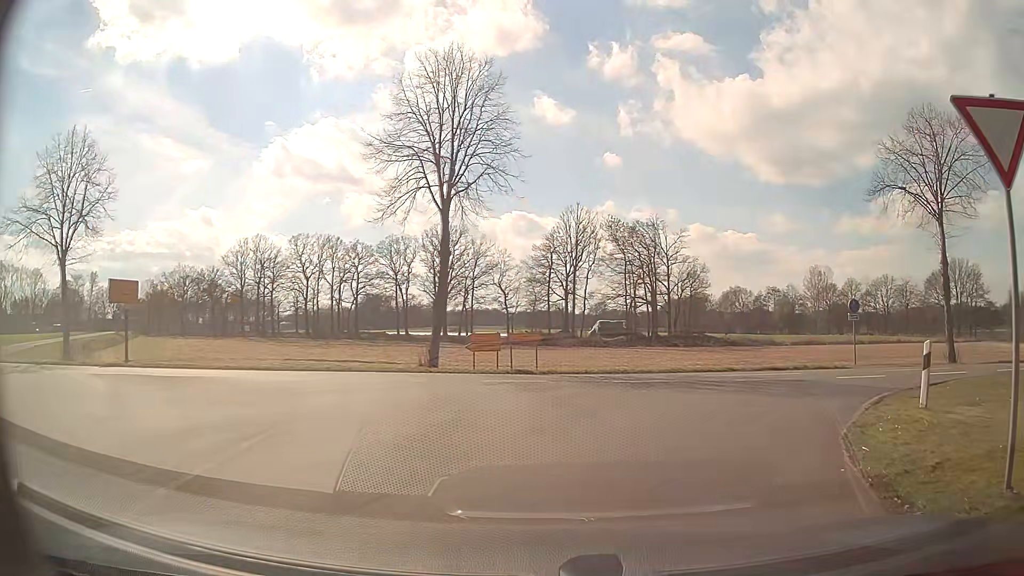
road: residential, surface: asphalt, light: Day
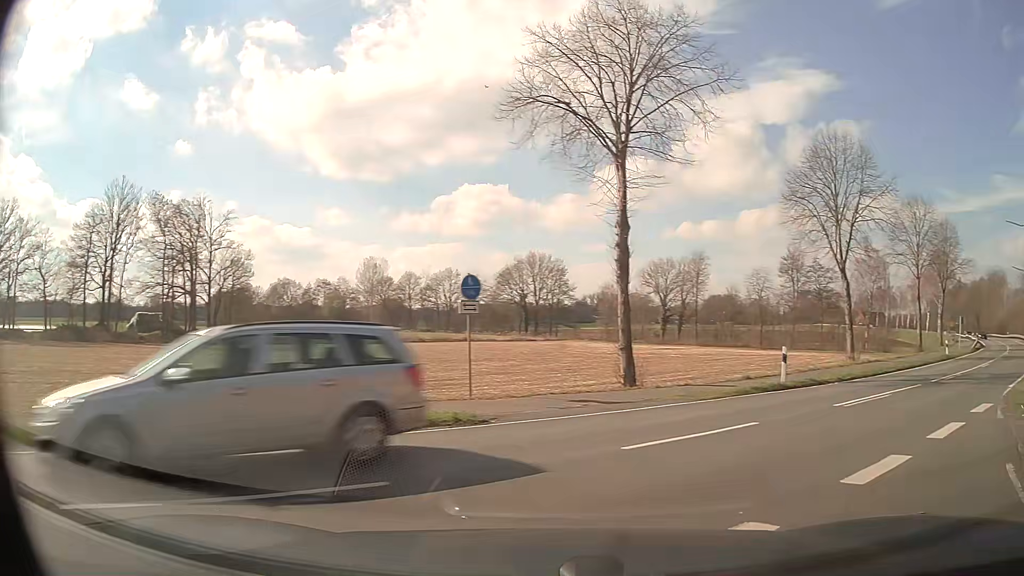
(+3.9, +13.9) m; +38°
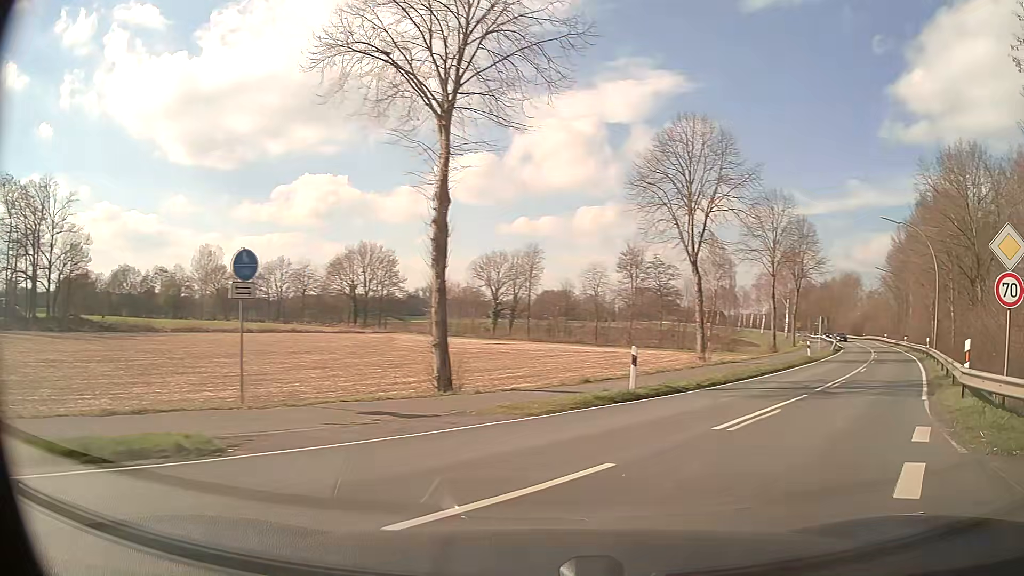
(+0.4, +3.6) m; +14°
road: secondary
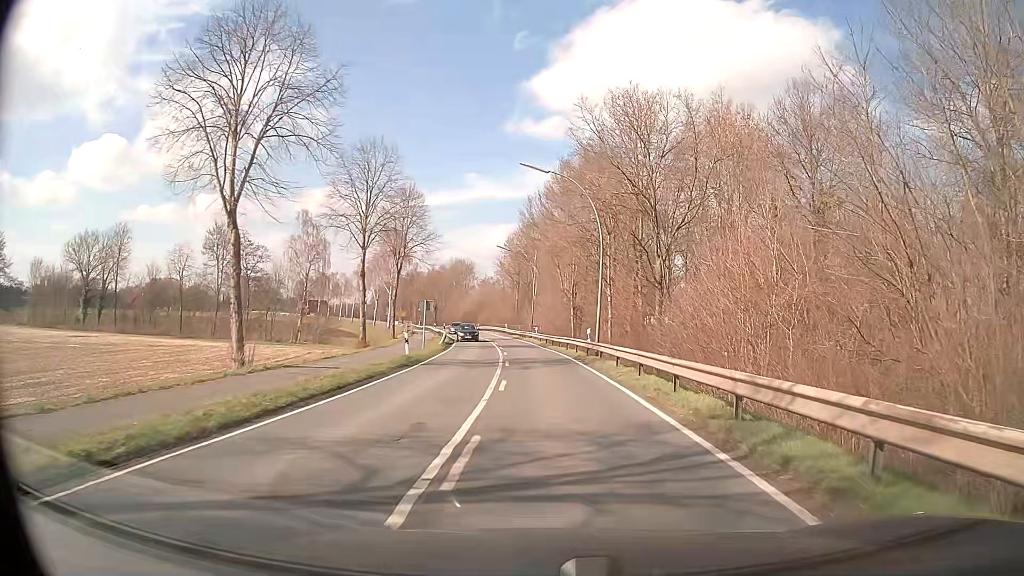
(+4.5, +12.2) m; +33°
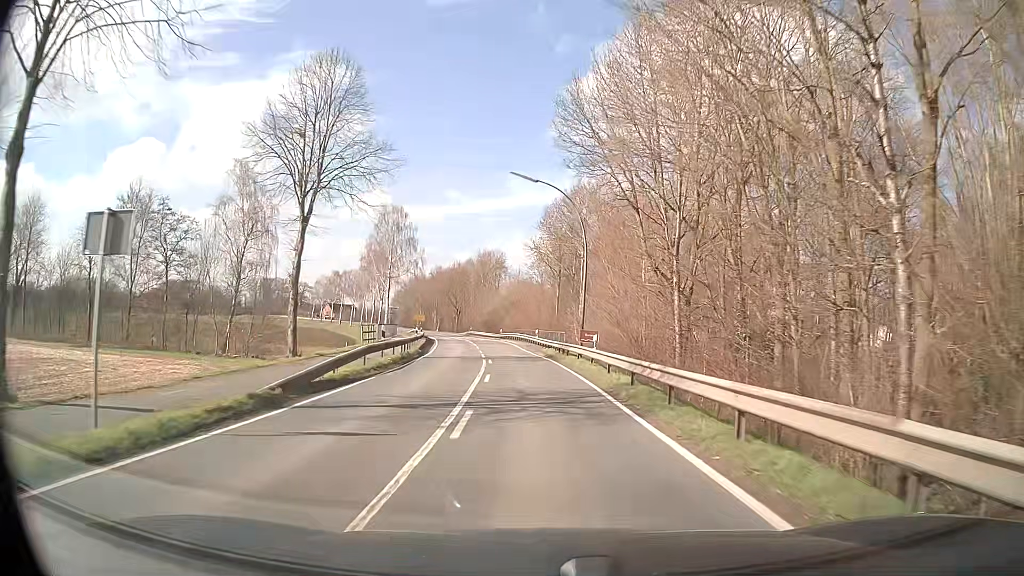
(-0.8, +34.1) m; -4°
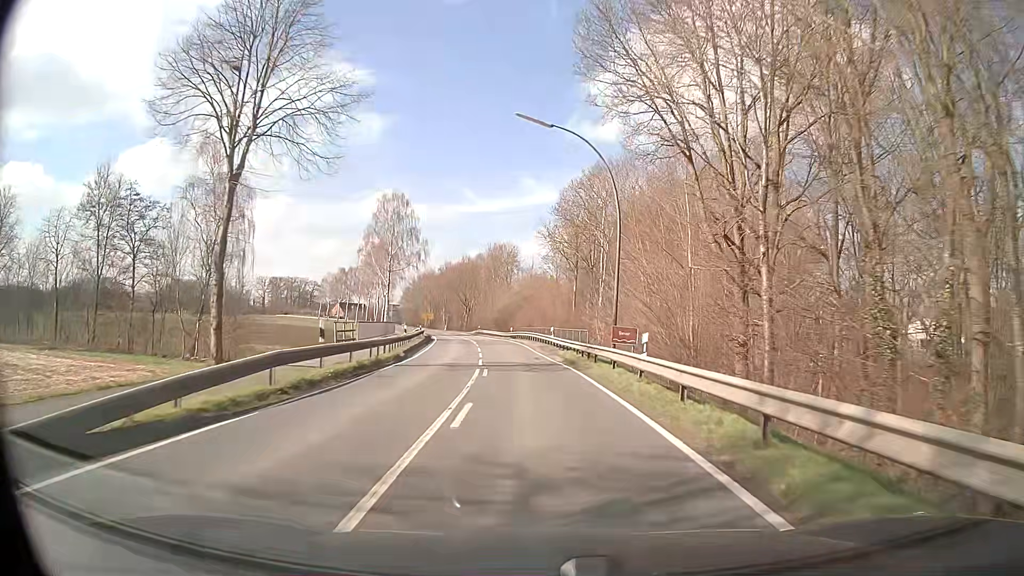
(-0.1, +9.0) m; -1°
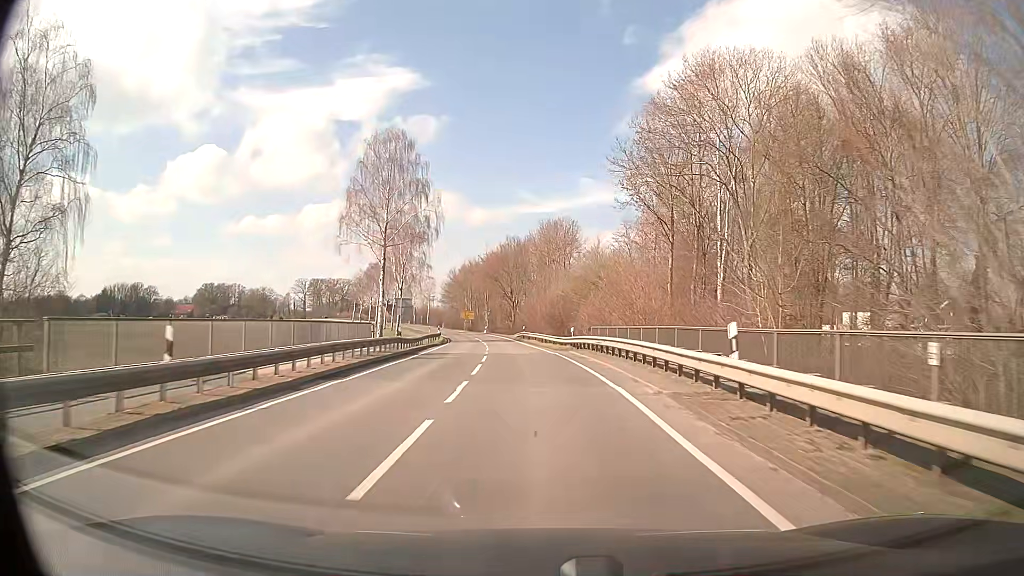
(-1.4, +30.8) m; -5°
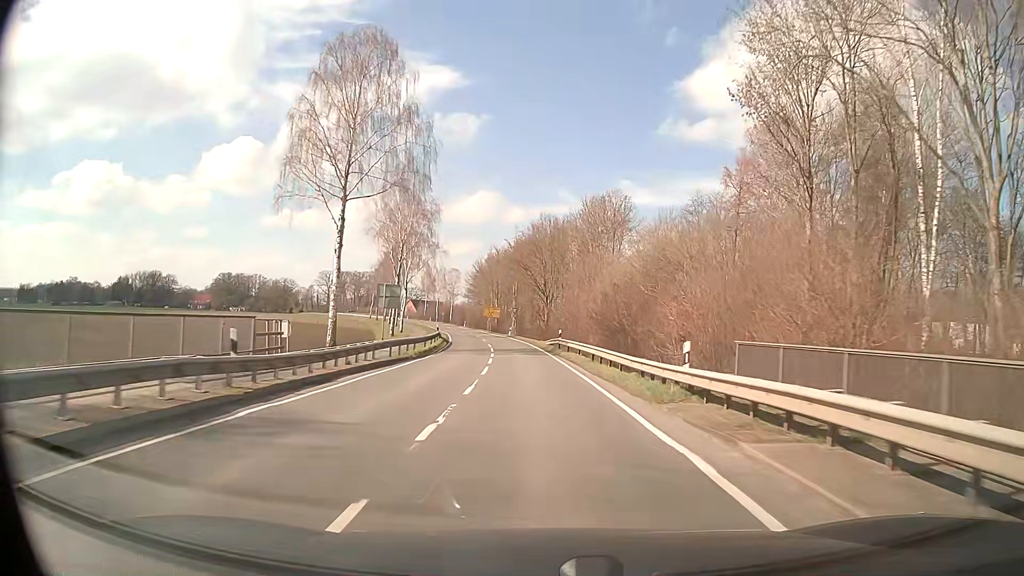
(-0.6, +21.8) m; -3°
(0, +10) (0, +20) (-1, +30) (-2, +40) (-3, +50) (-4, +60) (-6, +70) (-7, +80) (-9, +89) (-11, +99) m
